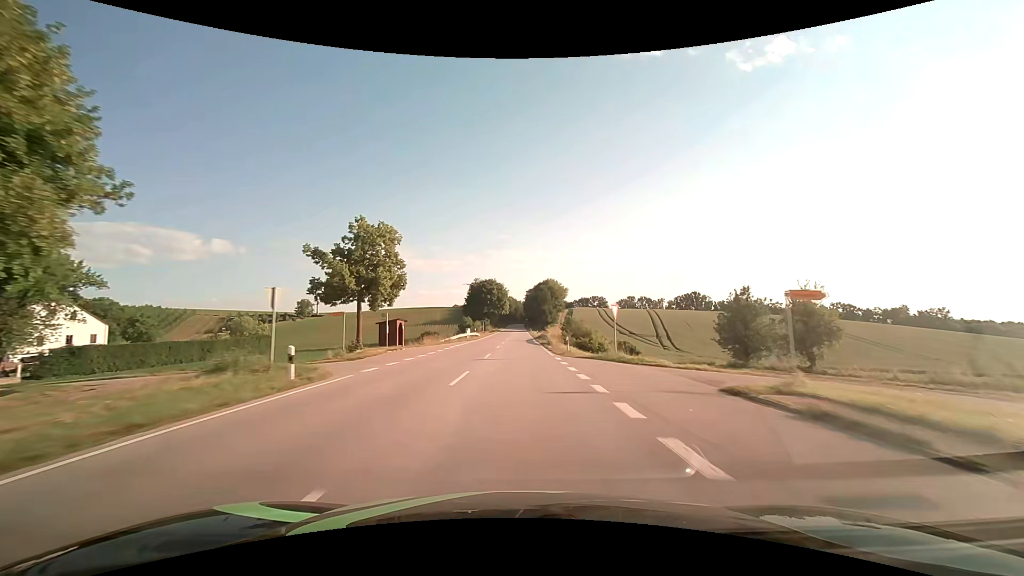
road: secondary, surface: asphalt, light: Day
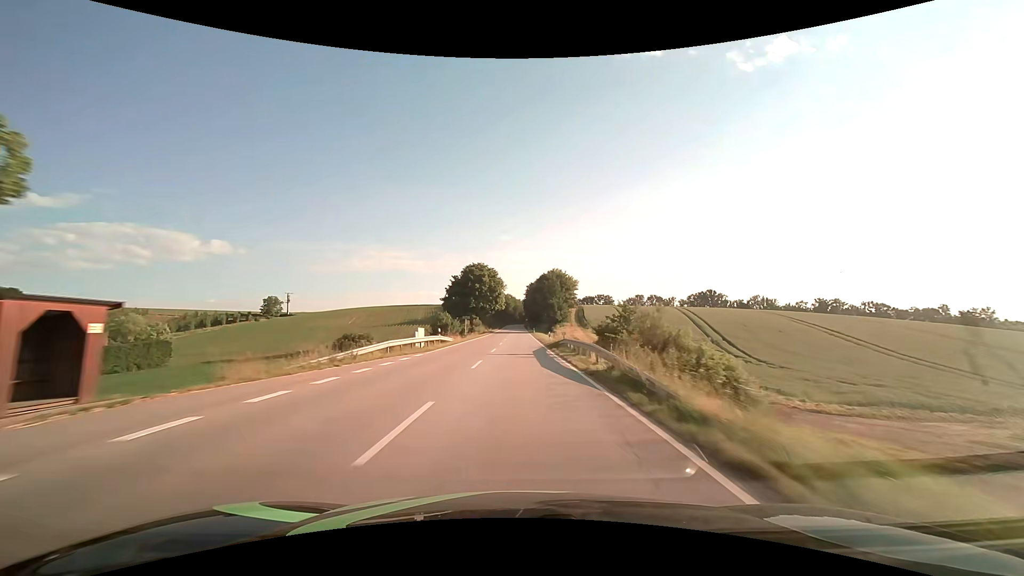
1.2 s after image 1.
(0.0, +31.5) m; 0°
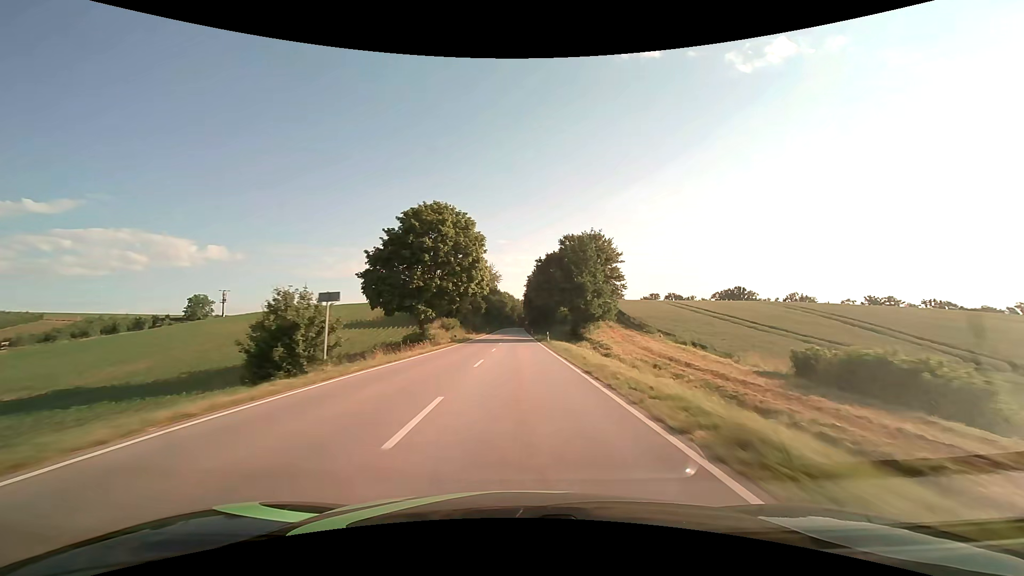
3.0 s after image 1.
(0.0, +47.3) m; 0°
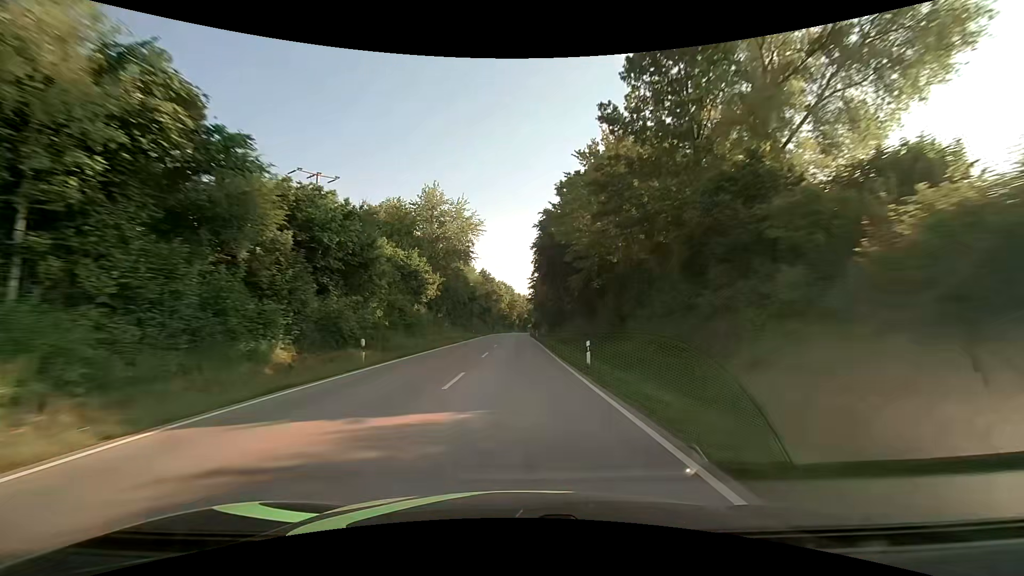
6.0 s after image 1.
(0.0, +78.6) m; 0°
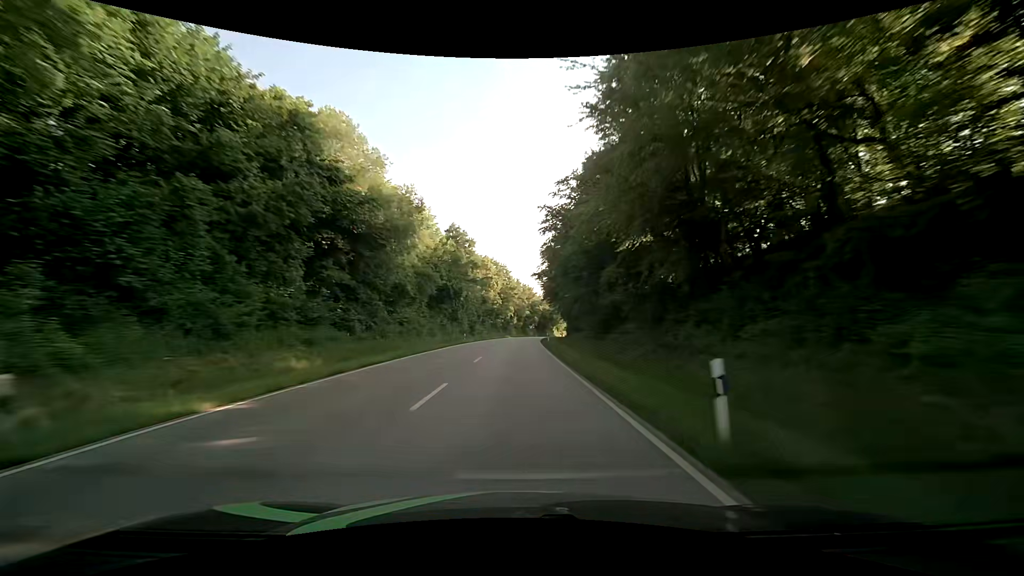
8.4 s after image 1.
(-0.3, +62.8) m; -1°
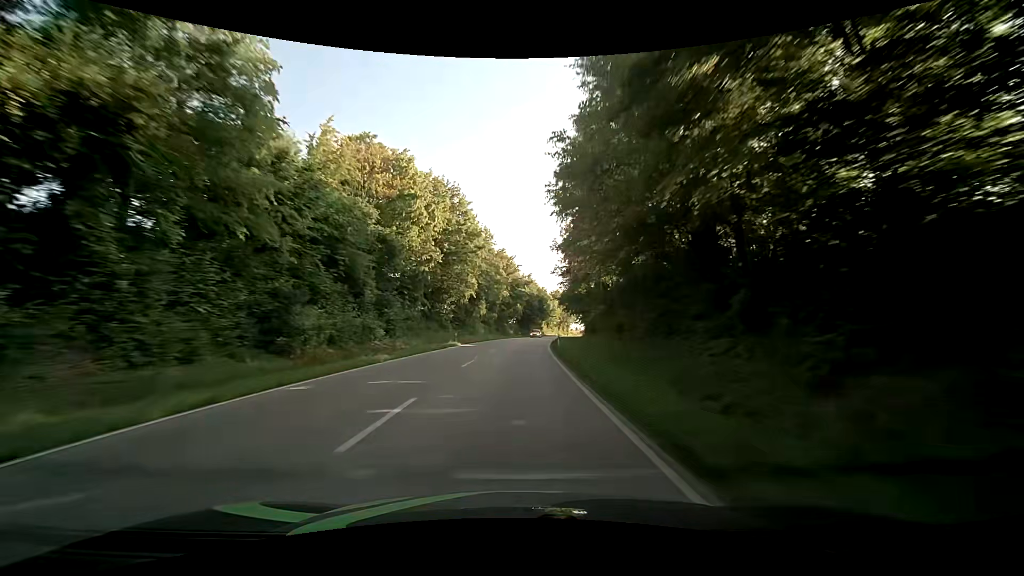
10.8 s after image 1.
(+1.7, +63.0) m; +3°
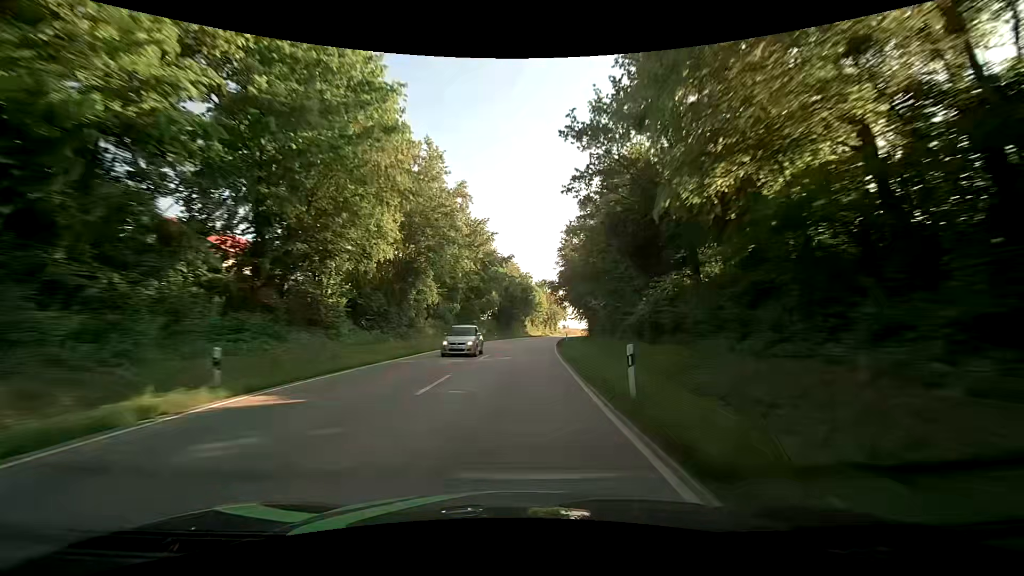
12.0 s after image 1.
(+0.5, +31.7) m; +2°
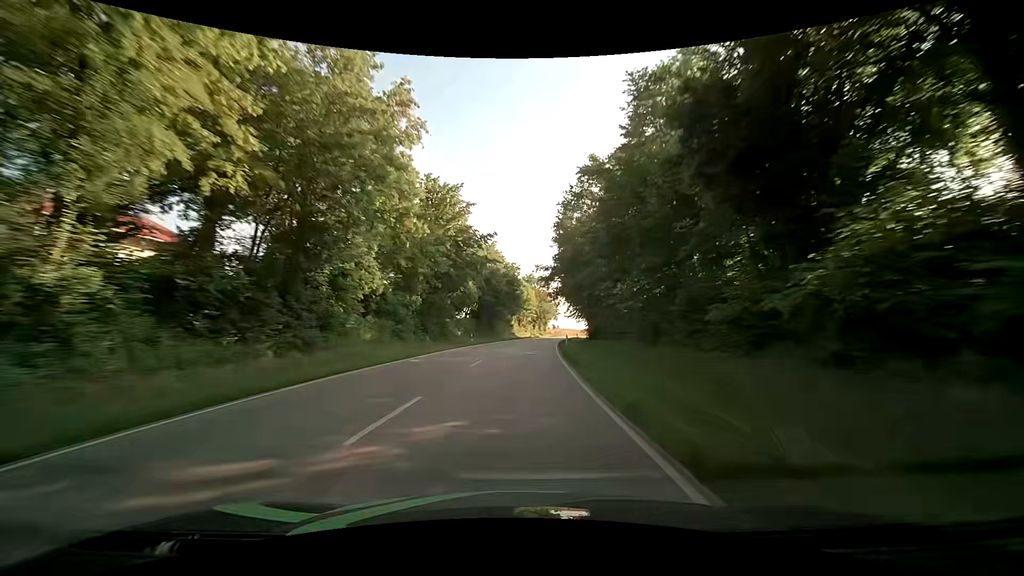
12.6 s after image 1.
(+0.2, +15.8) m; +1°
(0, +10) (0, +20) (+1, +30) (+1, +40) (+2, +50) (+3, +60) (+4, +70) (+6, +80) (+7, +90) (+9, +99) m
